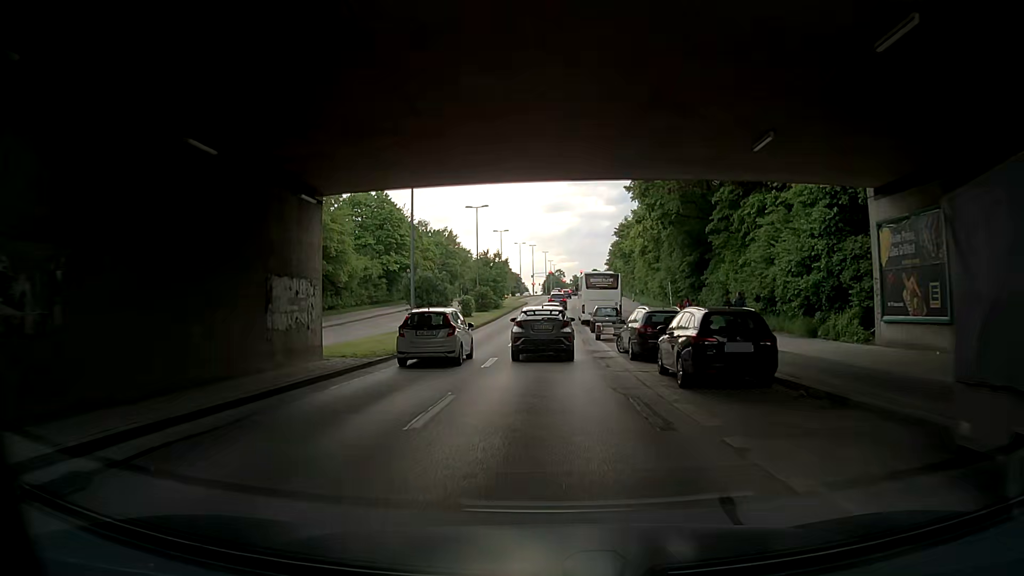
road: secondary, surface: asphalt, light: Day
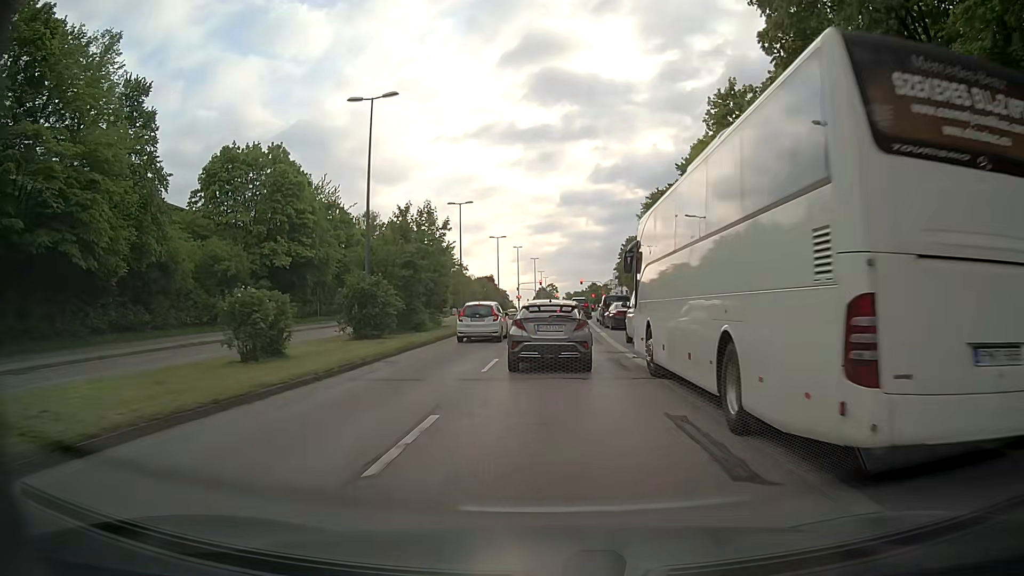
(+0.6, +38.9) m; +1°
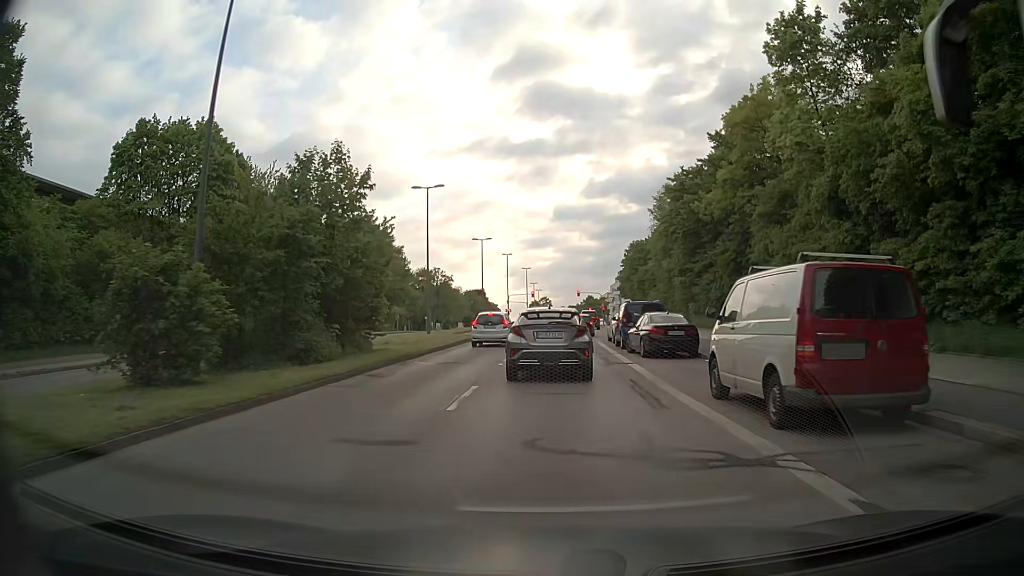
(+0.1, +13.8) m; 0°
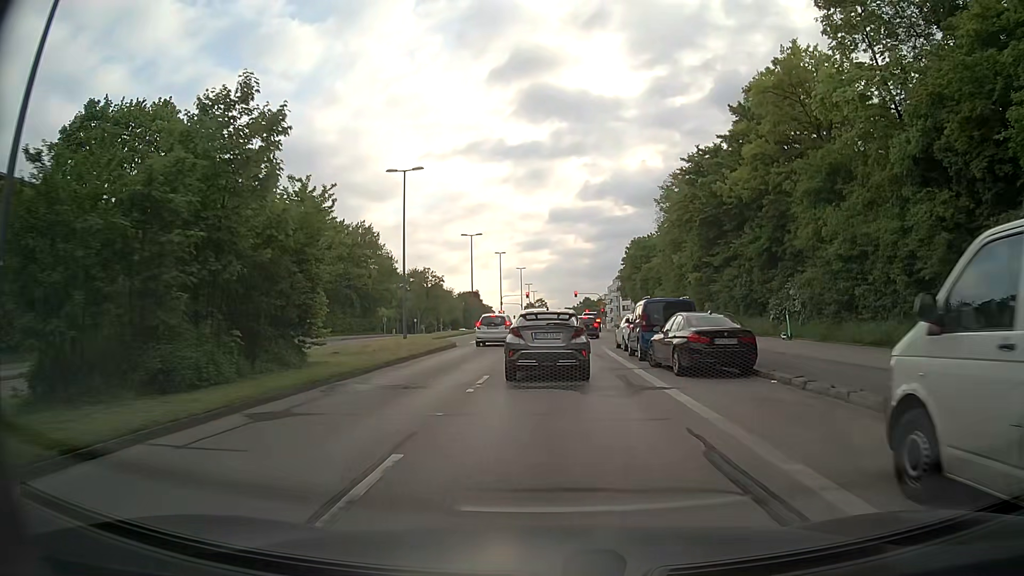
(+0.1, +6.4) m; +1°
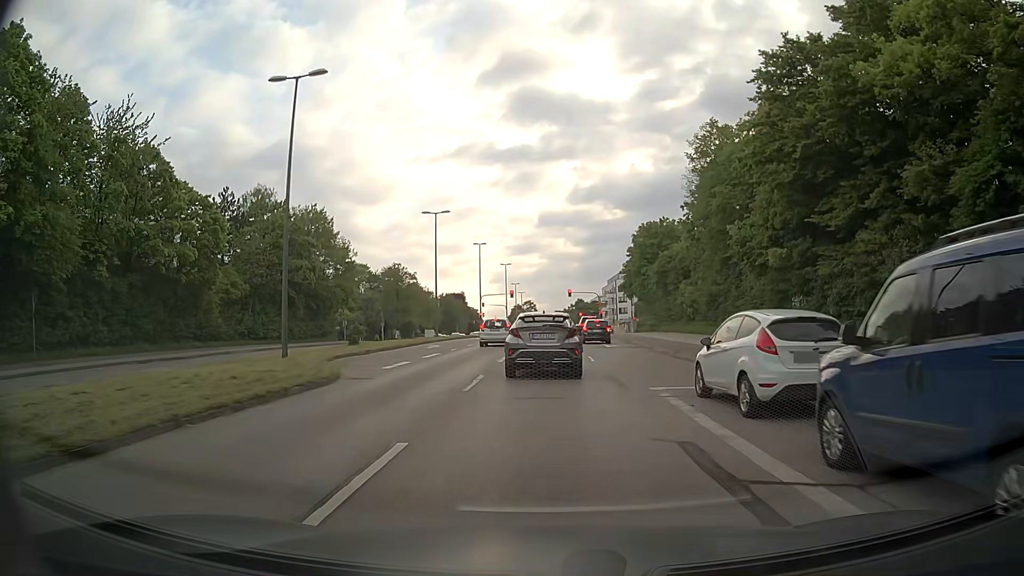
(+0.2, +17.5) m; 0°
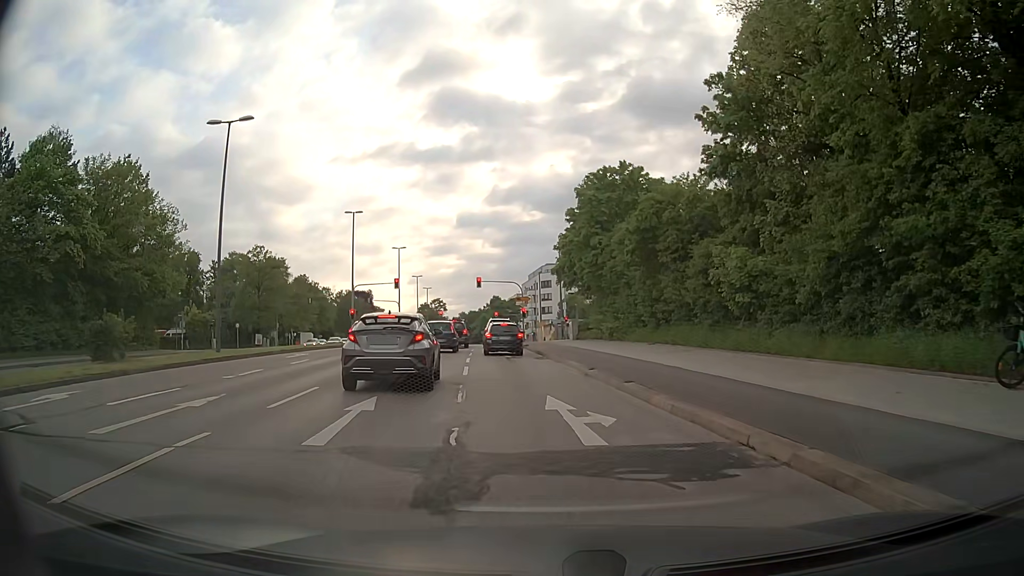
(+1.8, +26.9) m; +7°
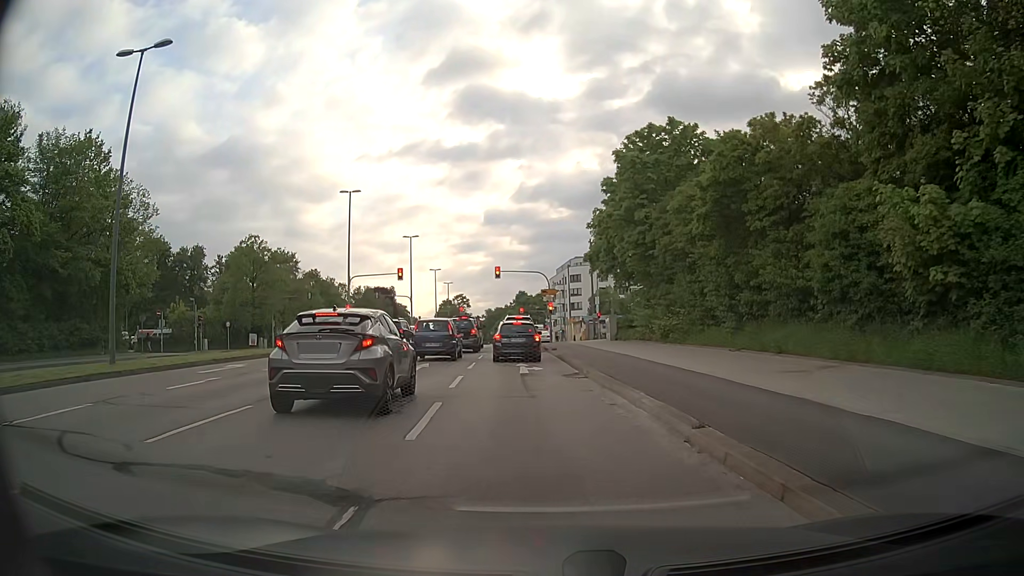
(0.0, +9.6) m; -2°
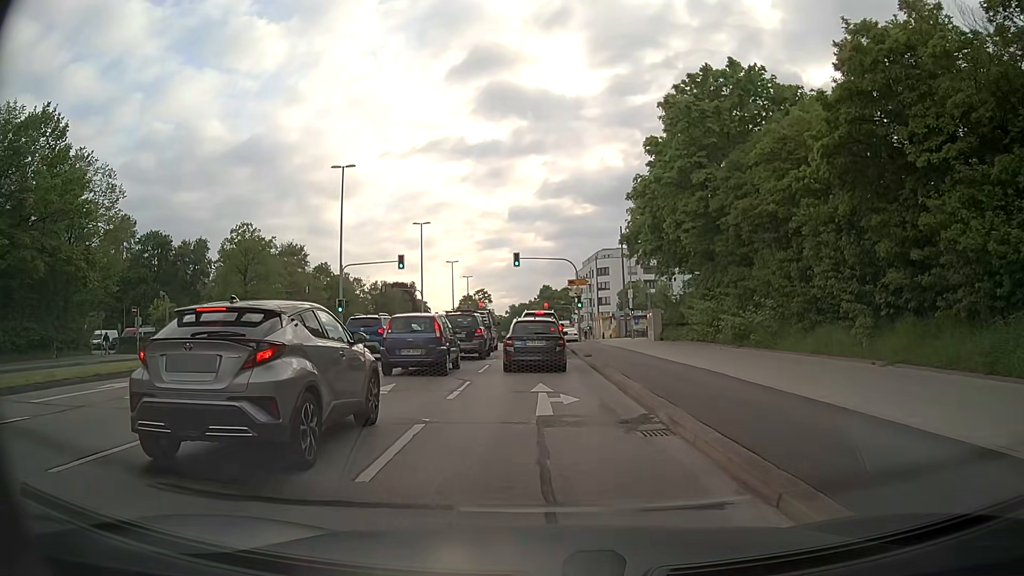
(-0.1, +8.2) m; -1°
(0, +10) (0, +20) (-1, +30) (-1, +40) (-1, +50) (-2, +60) (-2, +70) (-2, +80) (-2, +90) (-2, +100) m
